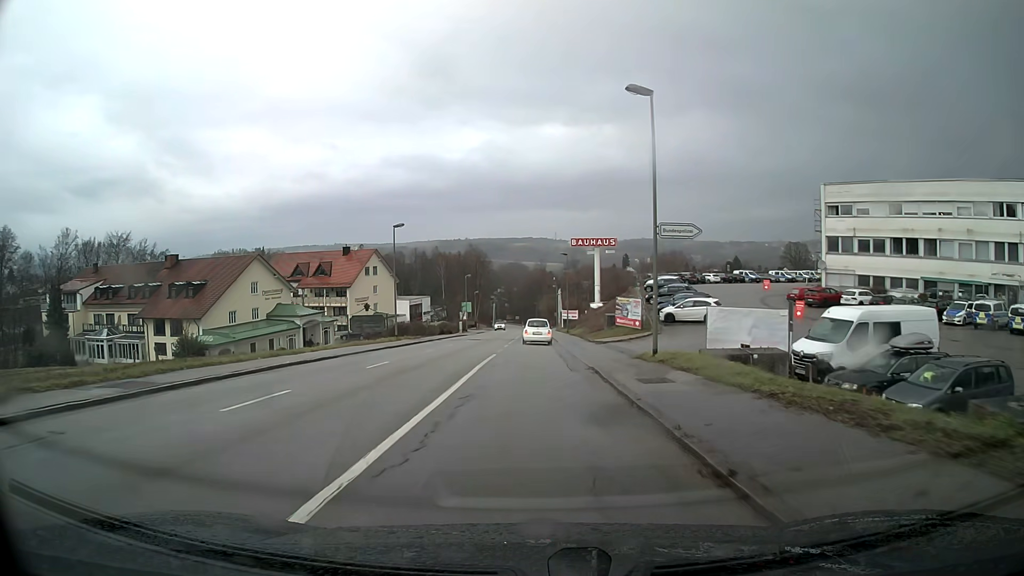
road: tertiary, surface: asphalt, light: Day
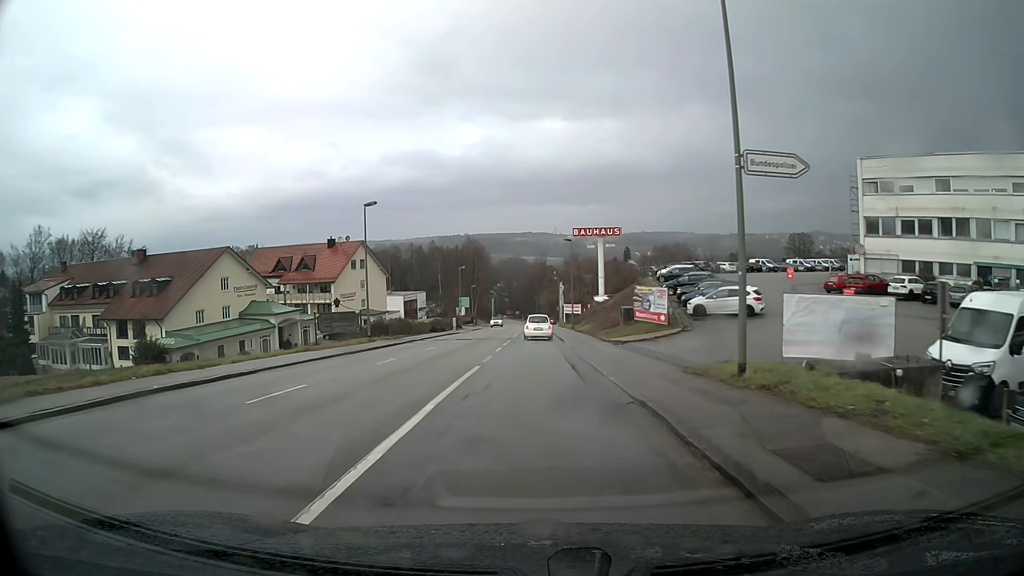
(0.0, +8.1) m; 0°
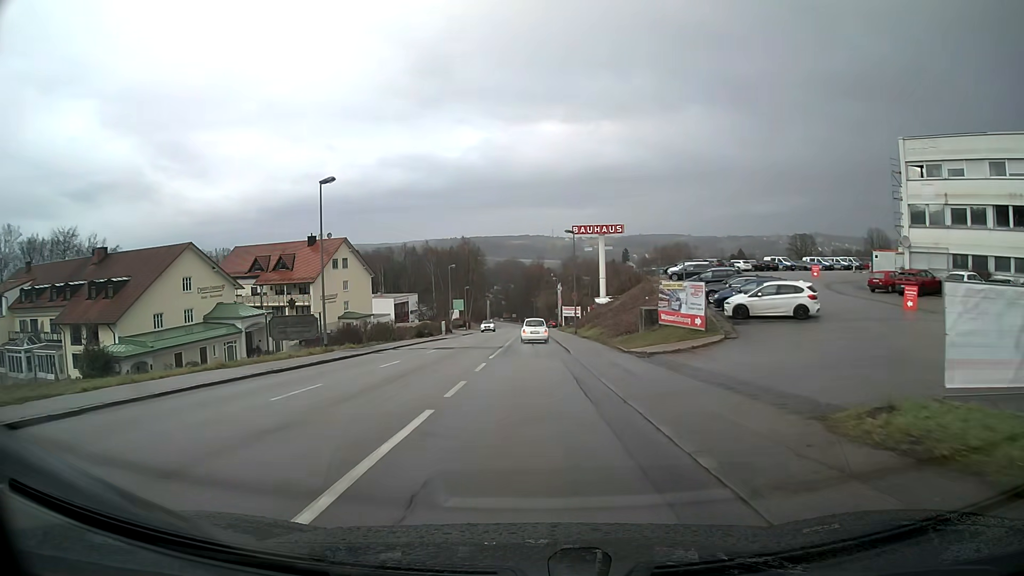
(0.0, +7.9) m; 0°
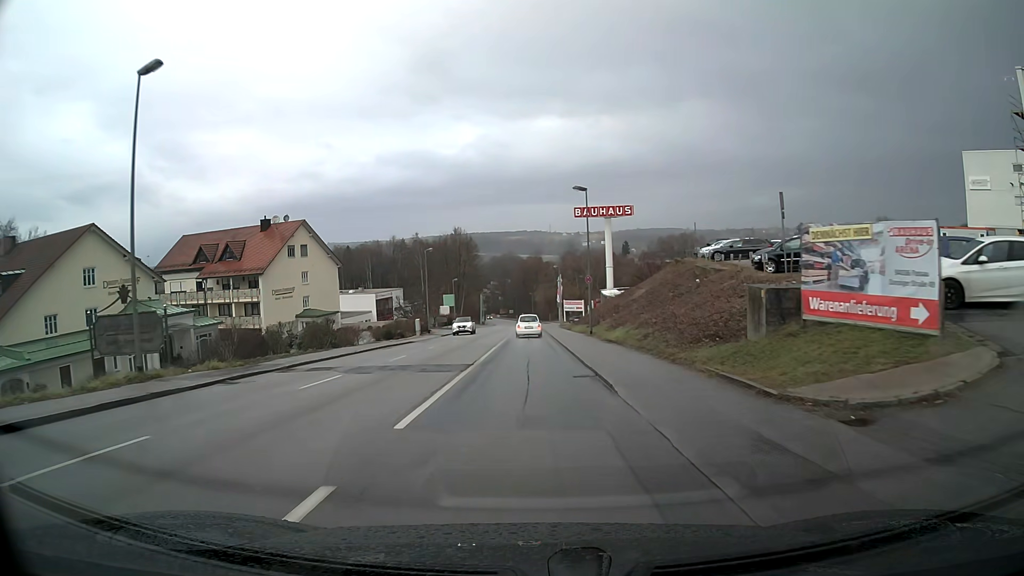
(0.0, +16.0) m; 0°
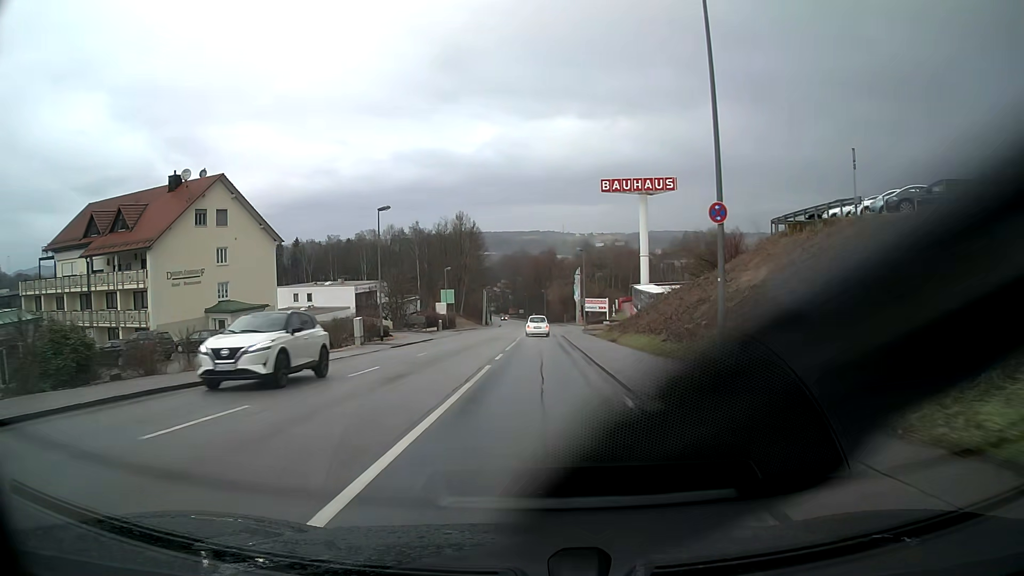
(-0.2, +24.5) m; -1°
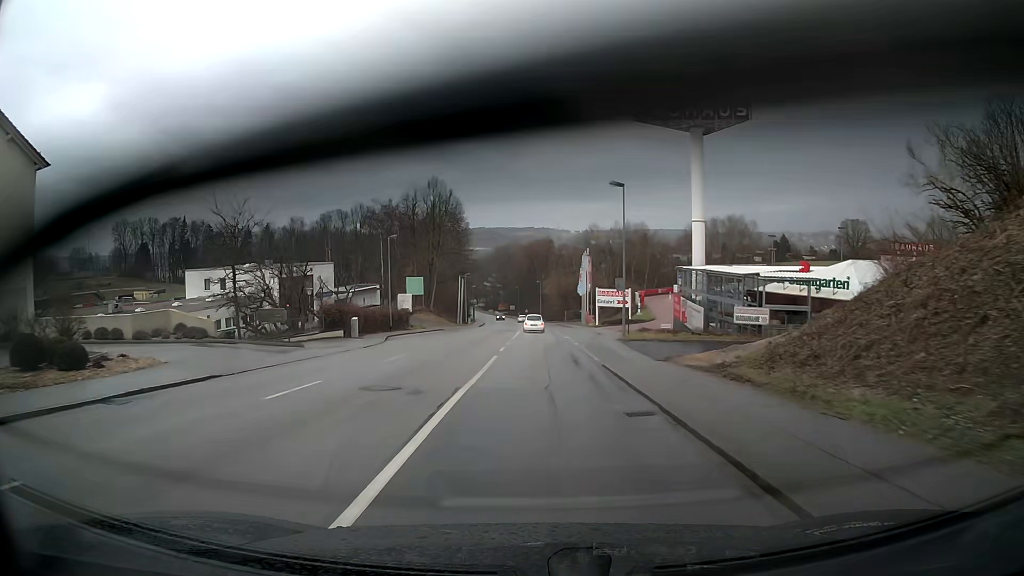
(+0.2, +32.4) m; +1°
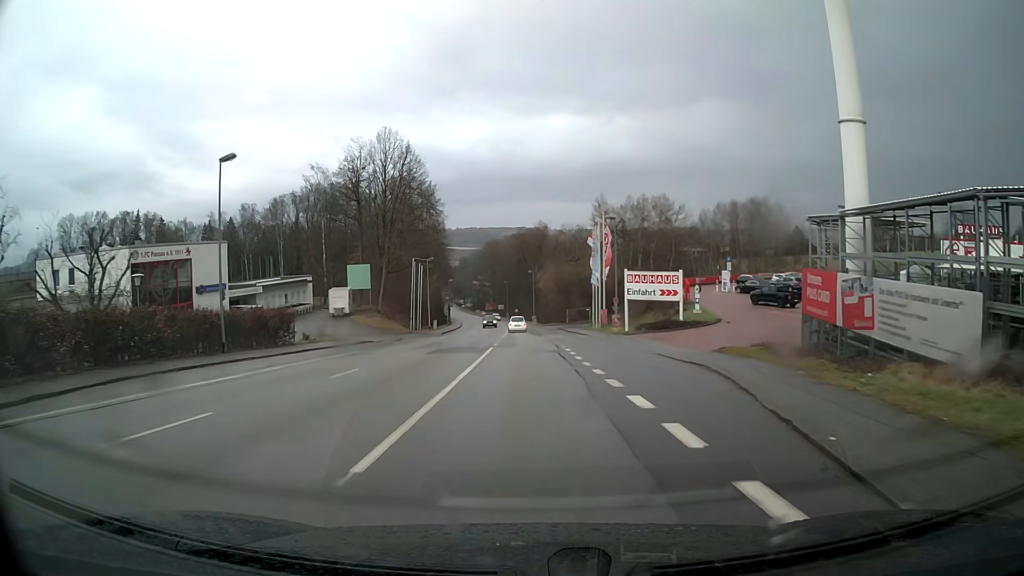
(+0.2, +31.2) m; 0°
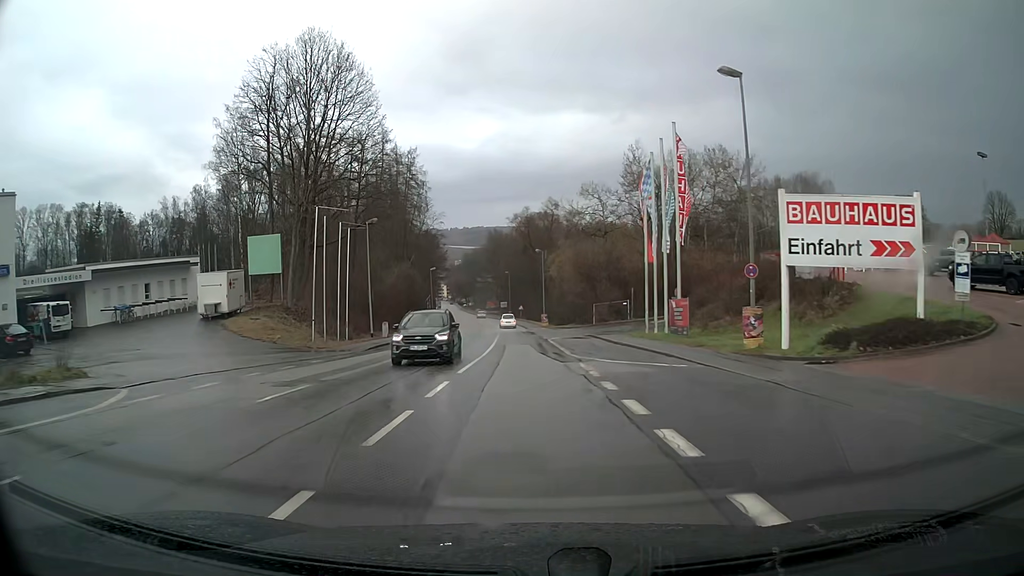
(-0.2, +30.7) m; -1°
(0, +10) (0, +20) (0, +30) (-1, +40) (-1, +50) (-2, +60) (-3, +70) (-3, +80) (-4, +90) (-6, +100) m
